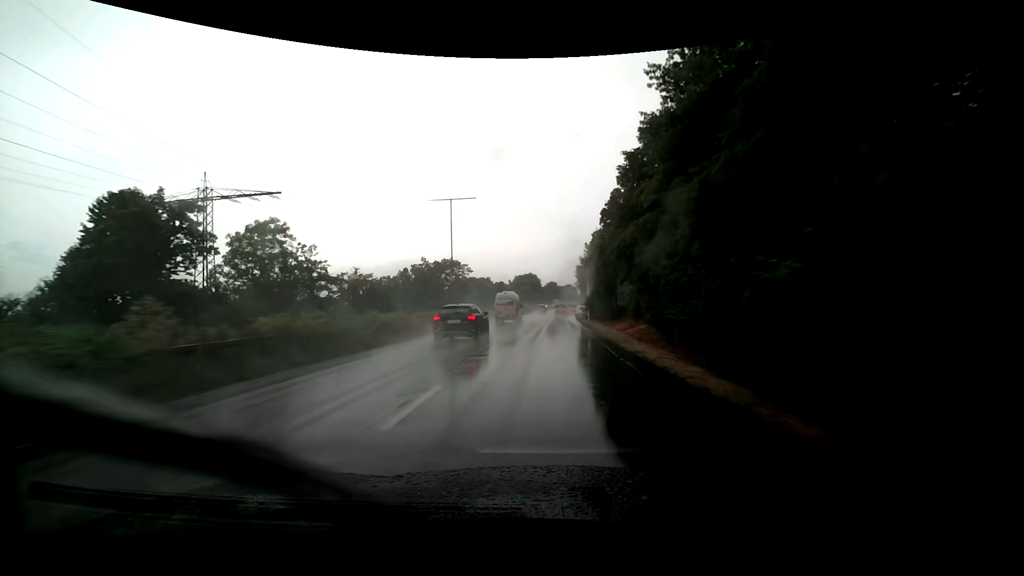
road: trunk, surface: asphalt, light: Day
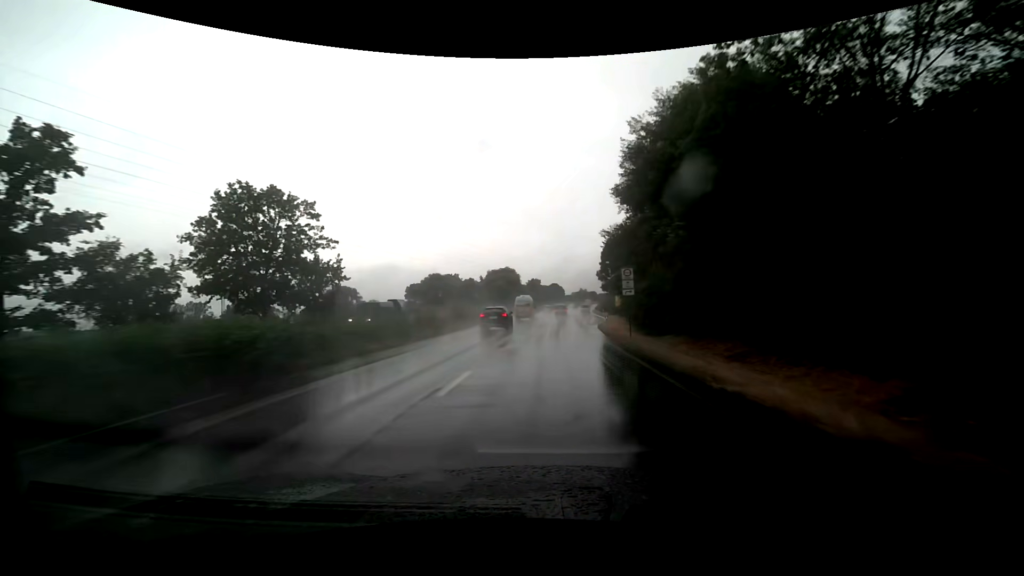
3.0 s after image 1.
(+1.3, +61.1) m; +2°
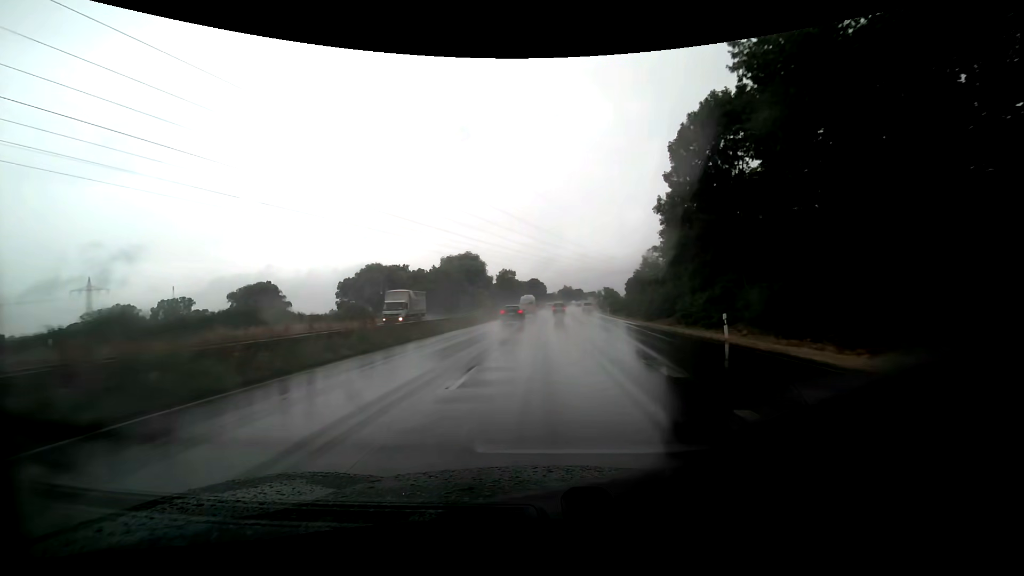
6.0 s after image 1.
(+1.4, +62.5) m; +2°
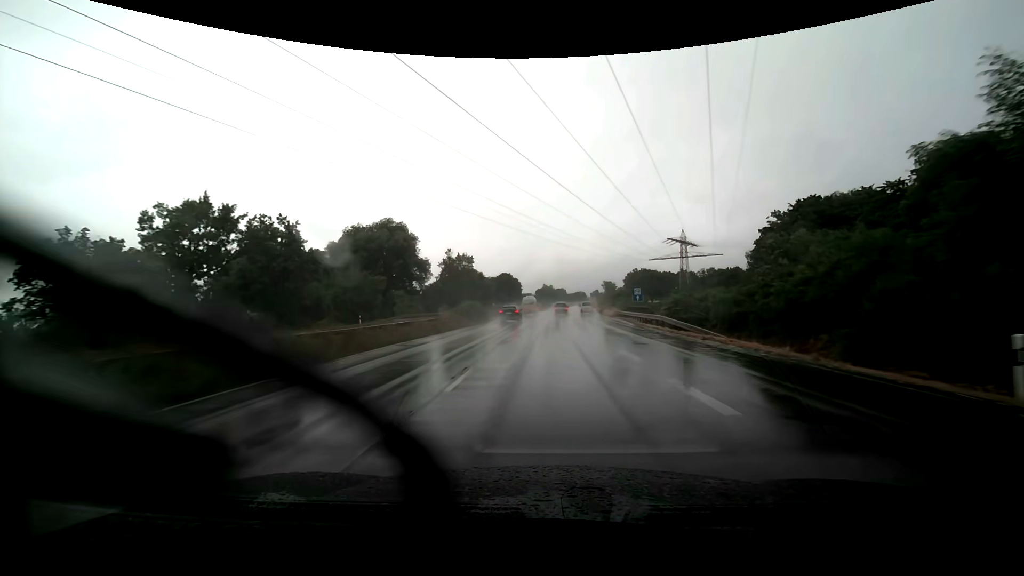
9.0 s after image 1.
(+1.2, +63.5) m; +2°
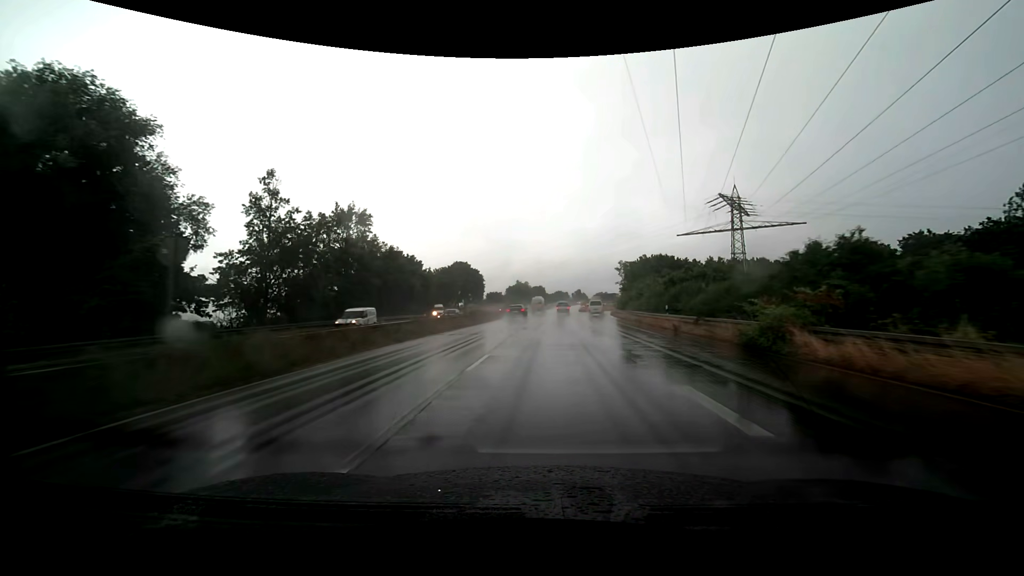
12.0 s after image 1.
(+1.3, +61.1) m; +3°
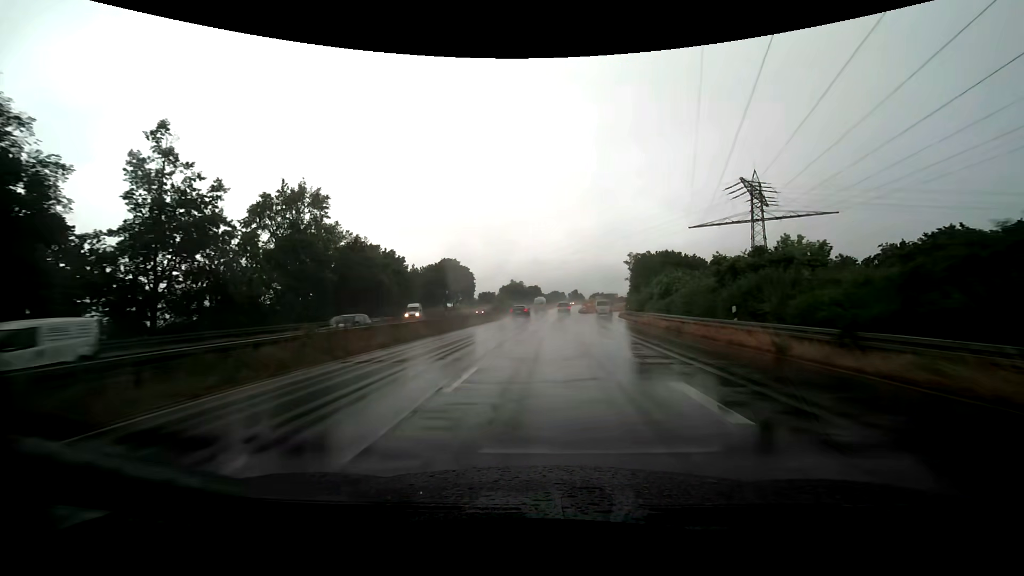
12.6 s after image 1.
(+0.1, +11.6) m; 0°
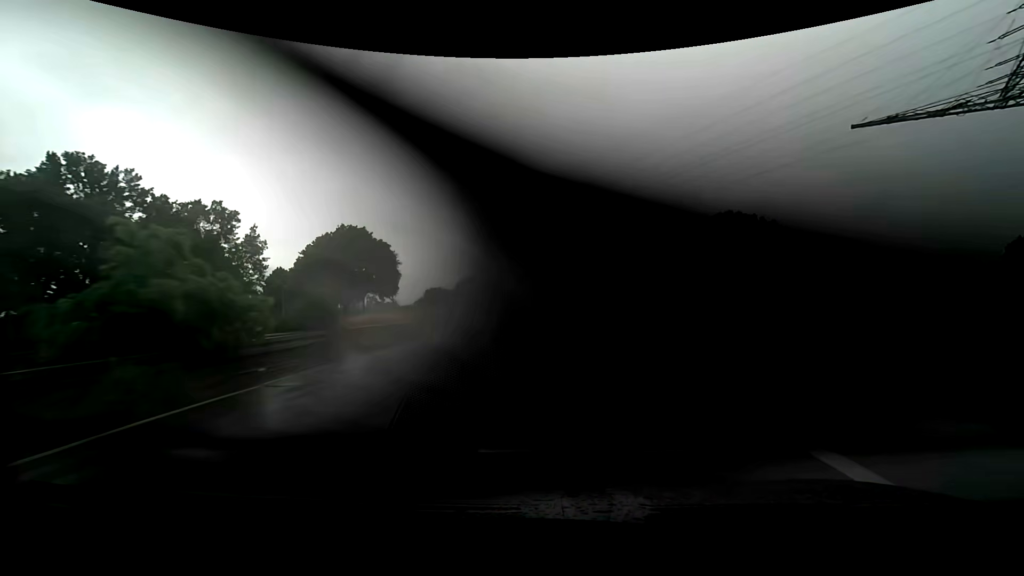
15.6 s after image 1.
(+1.1, +55.1) m; +3°
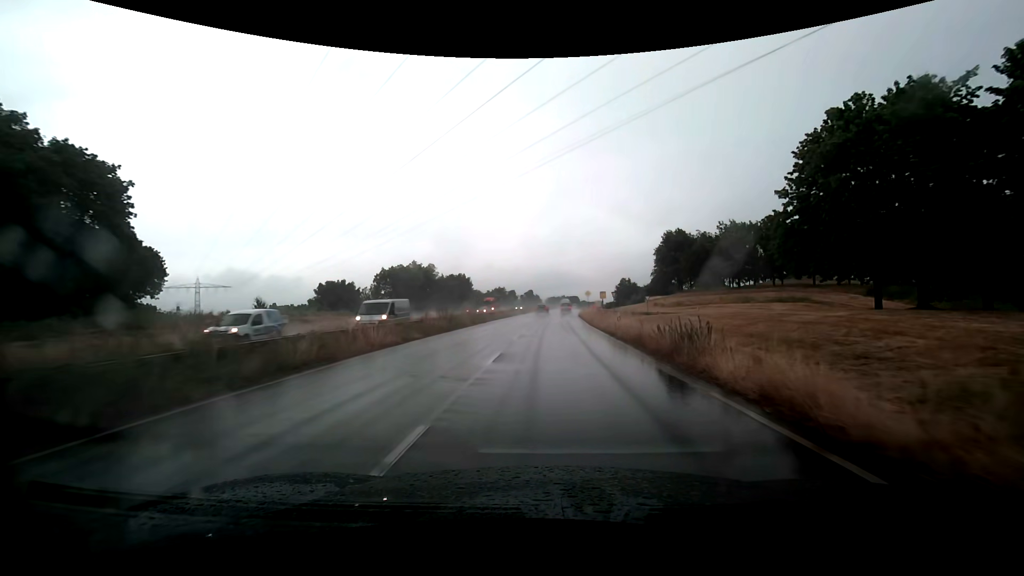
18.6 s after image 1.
(+1.2, +50.5) m; +3°
(0, +10) (0, +20) (+1, +30) (+1, +40) (+1, +50) (+1, +60) (+2, +70) (+2, +80) (+3, +90) (+4, +100) m
